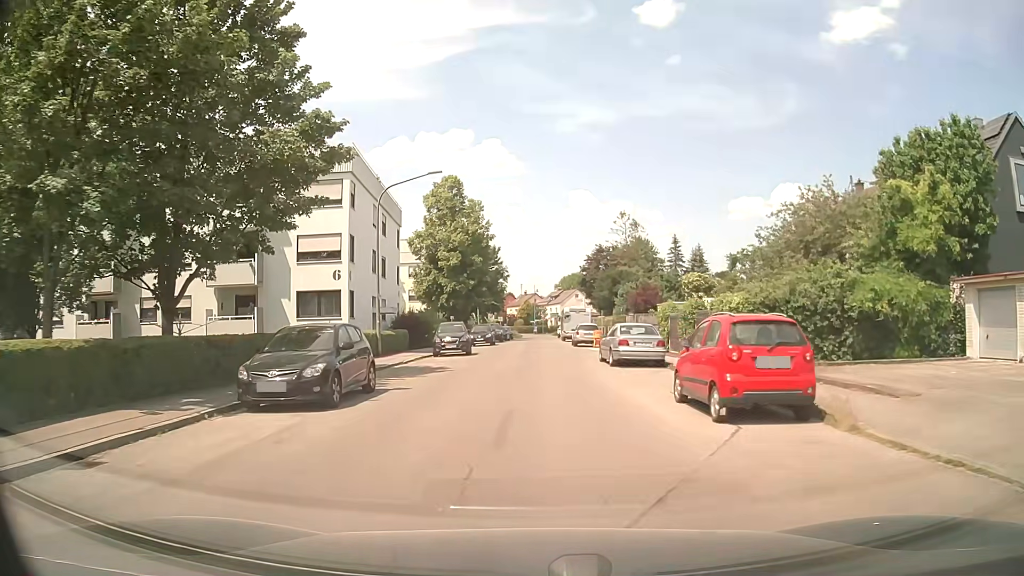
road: residential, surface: asphalt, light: Day
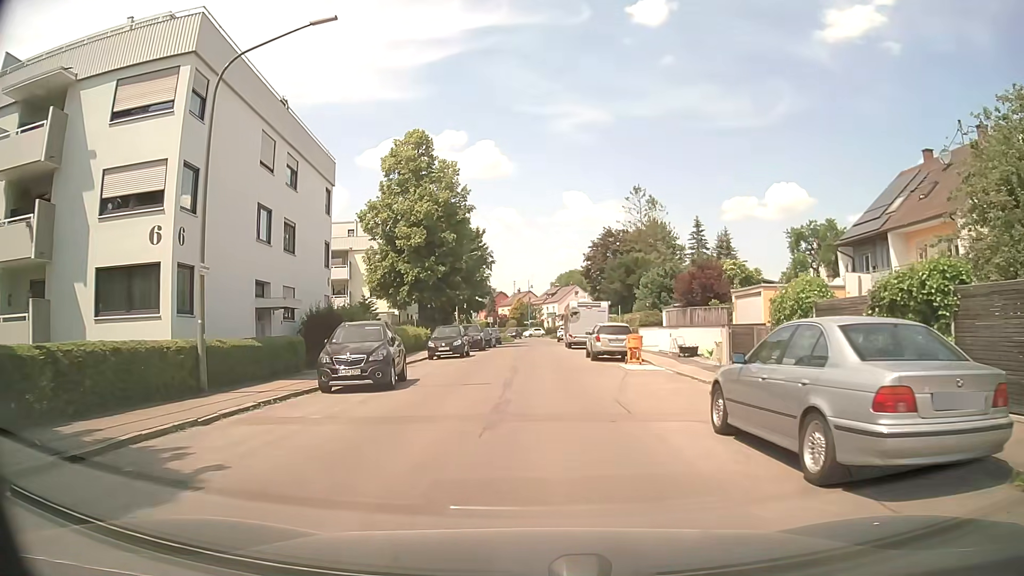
(+0.2, +16.6) m; +1°
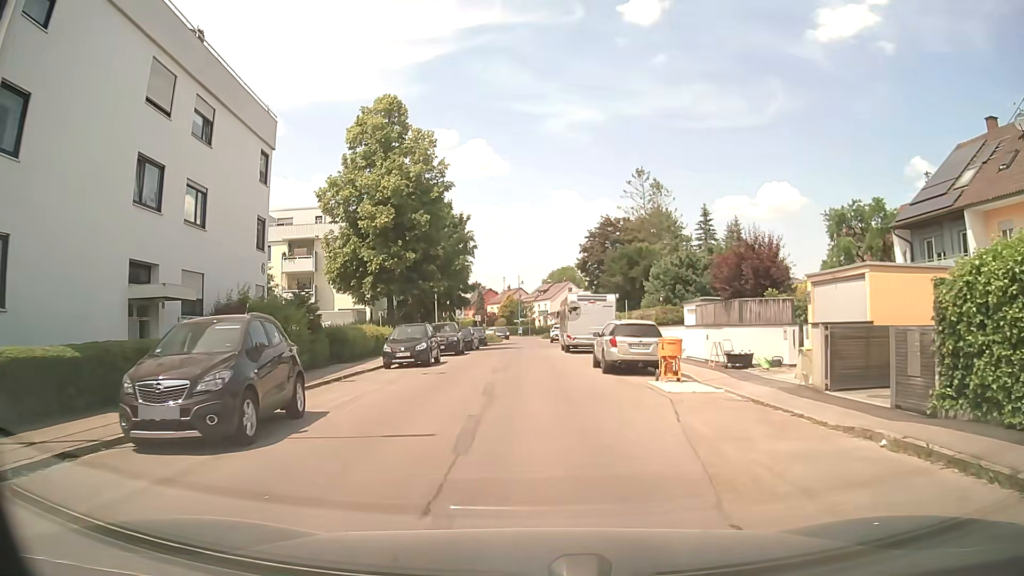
(+0.1, +7.7) m; +1°
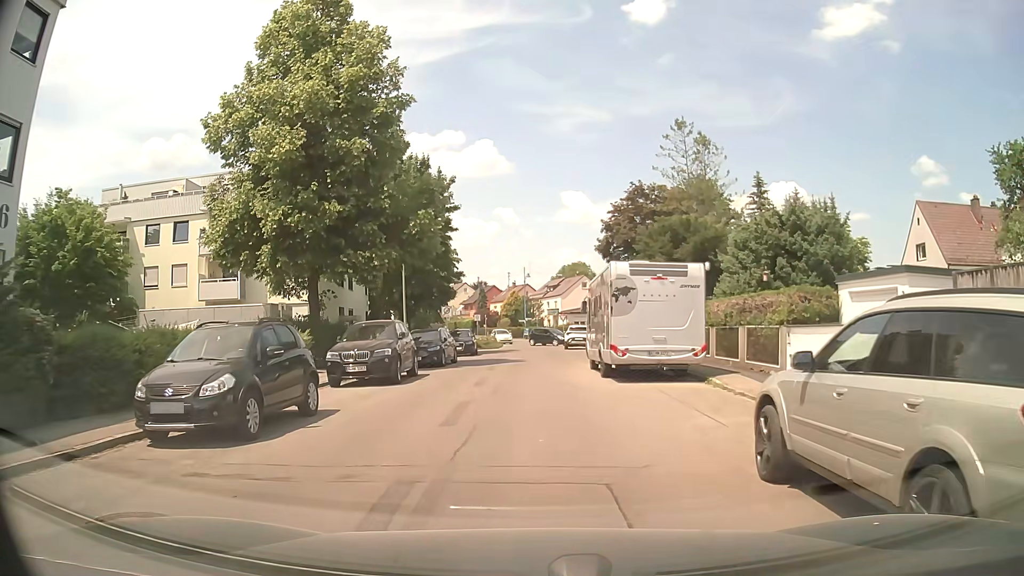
(0.0, +15.8) m; -2°
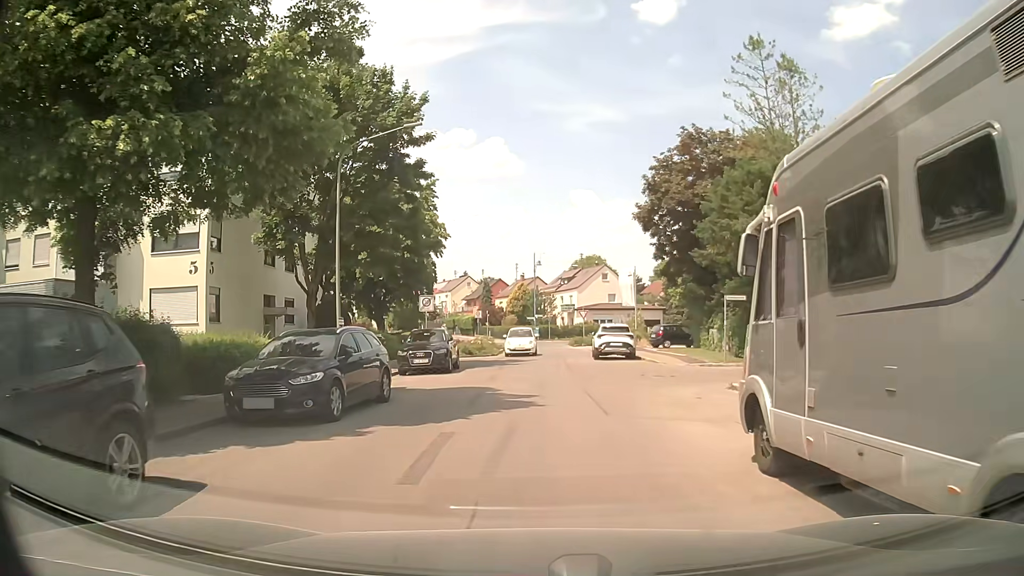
(0.0, +15.4) m; 0°
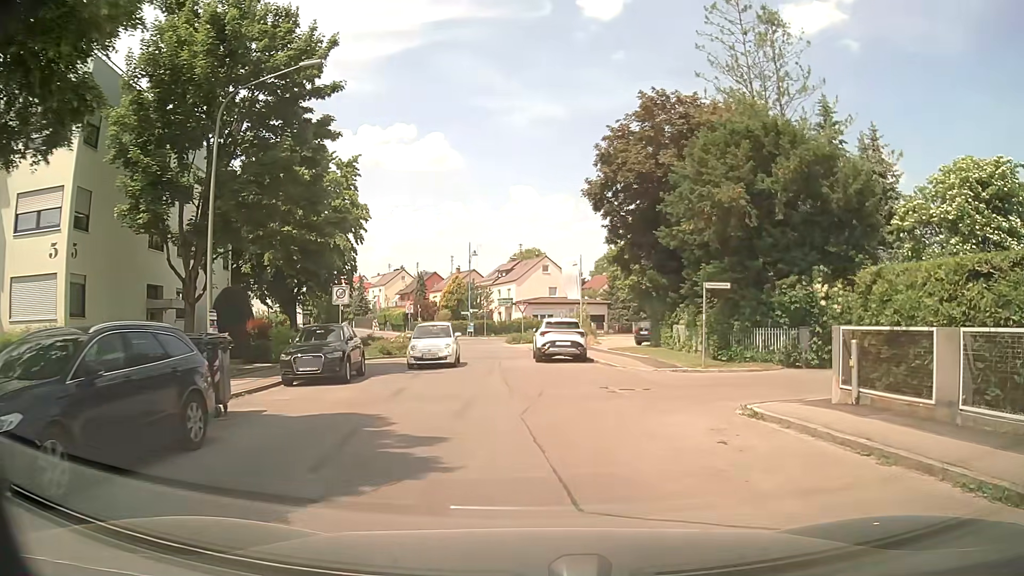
(+0.2, +5.5) m; +6°
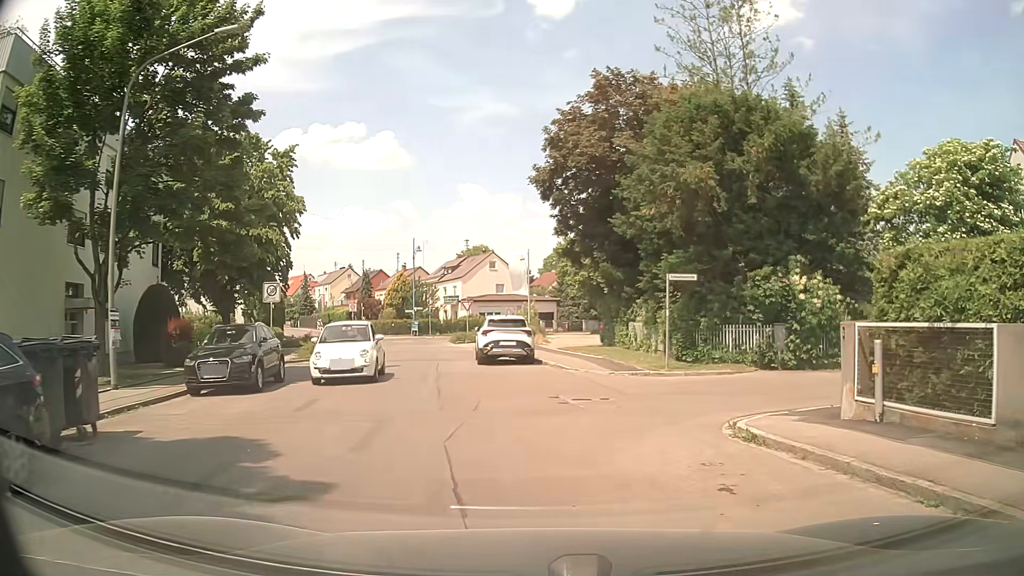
(+0.1, +2.4) m; +3°
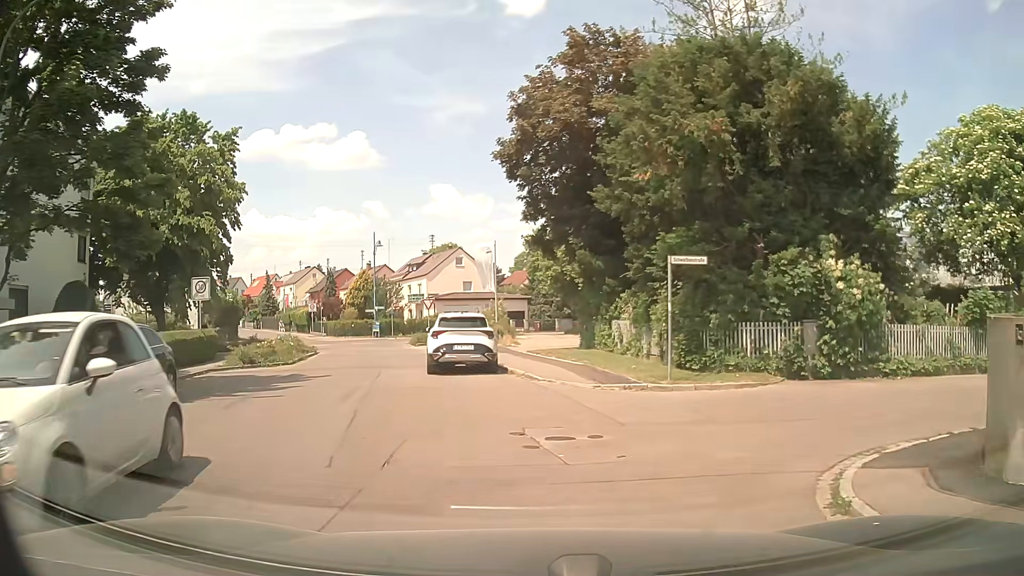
(+0.2, +4.3) m; +2°
(-1, +10) (-4, +19) (-5, +29) (-7, +39) (-12, +48) (-21, +51) (-30, +47) (-39, +43) (-48, +38) (-57, +33) m
